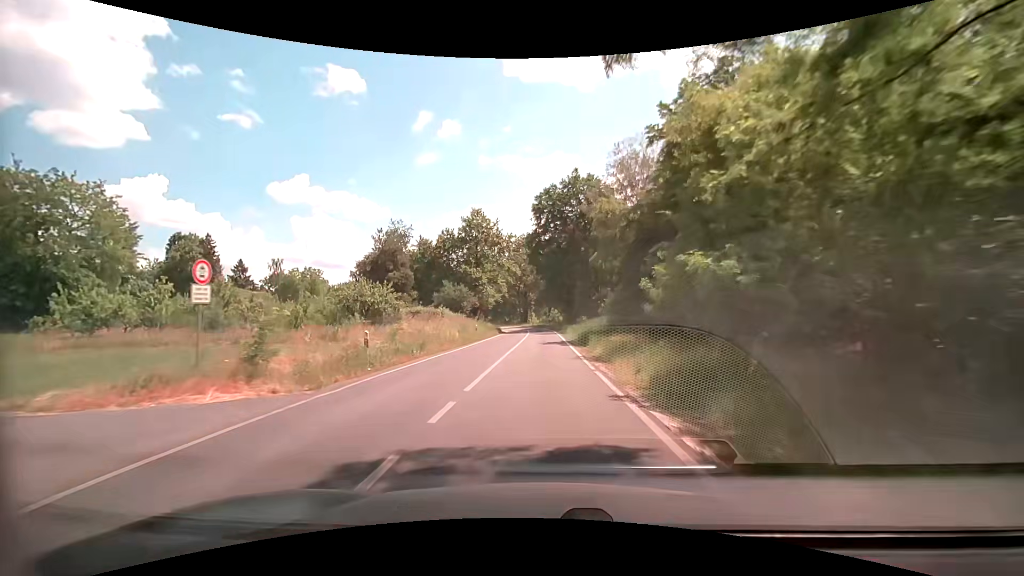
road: secondary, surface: asphalt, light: Day
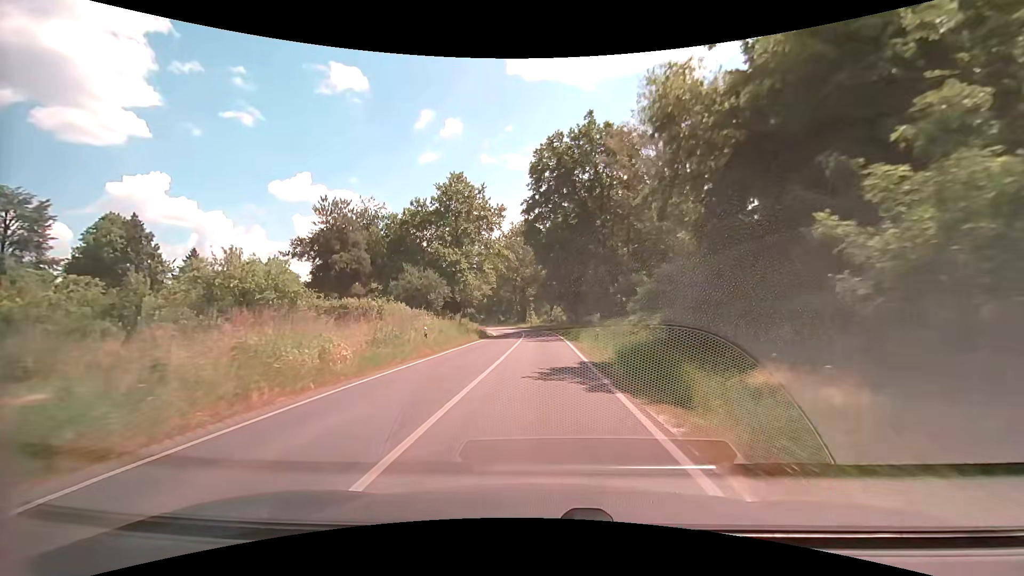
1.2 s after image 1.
(+0.2, +17.3) m; 0°
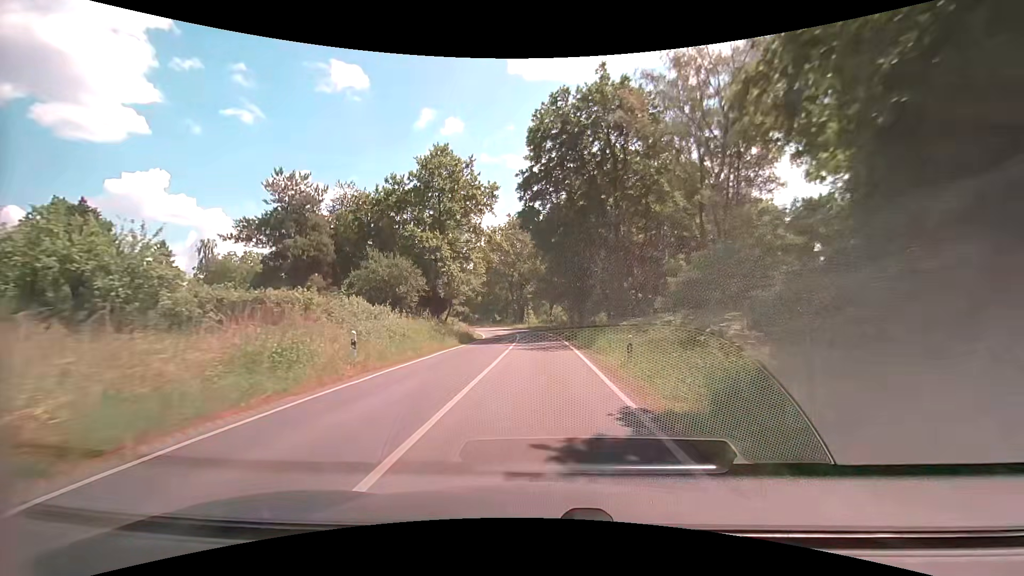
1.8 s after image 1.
(0.0, +8.6) m; 0°
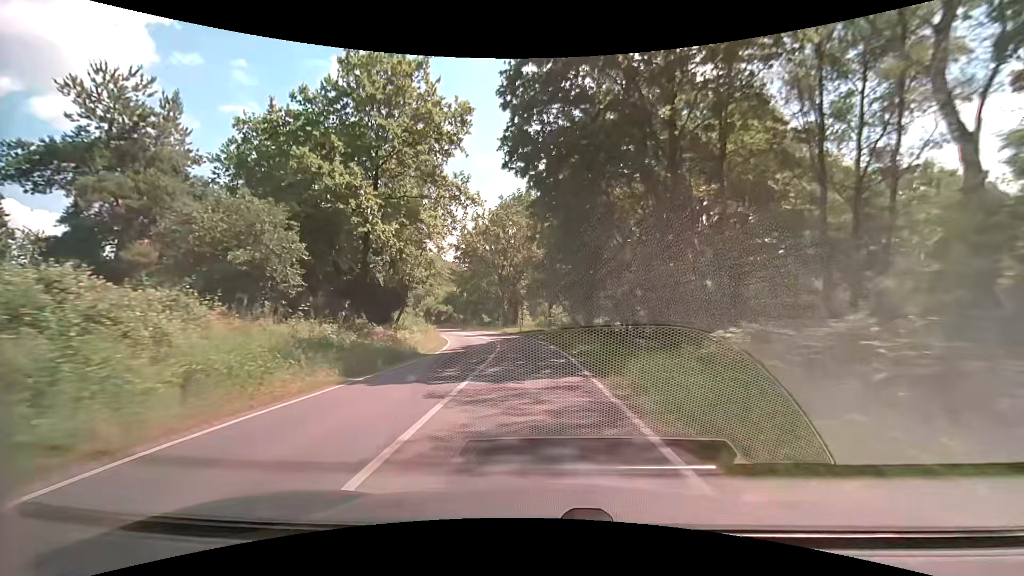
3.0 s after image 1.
(0.0, +17.2) m; 0°
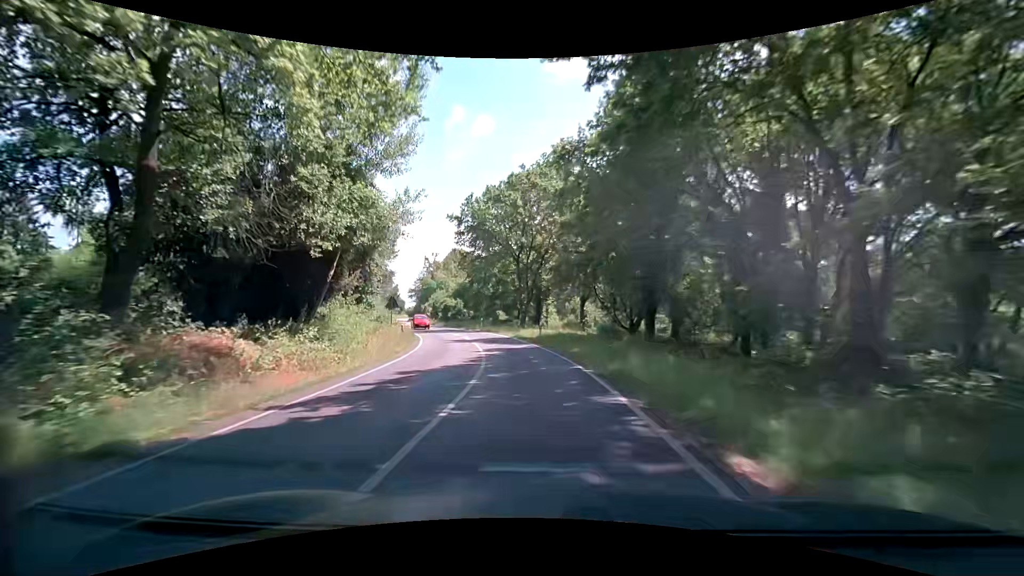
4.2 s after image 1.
(-0.3, +17.1) m; -3°
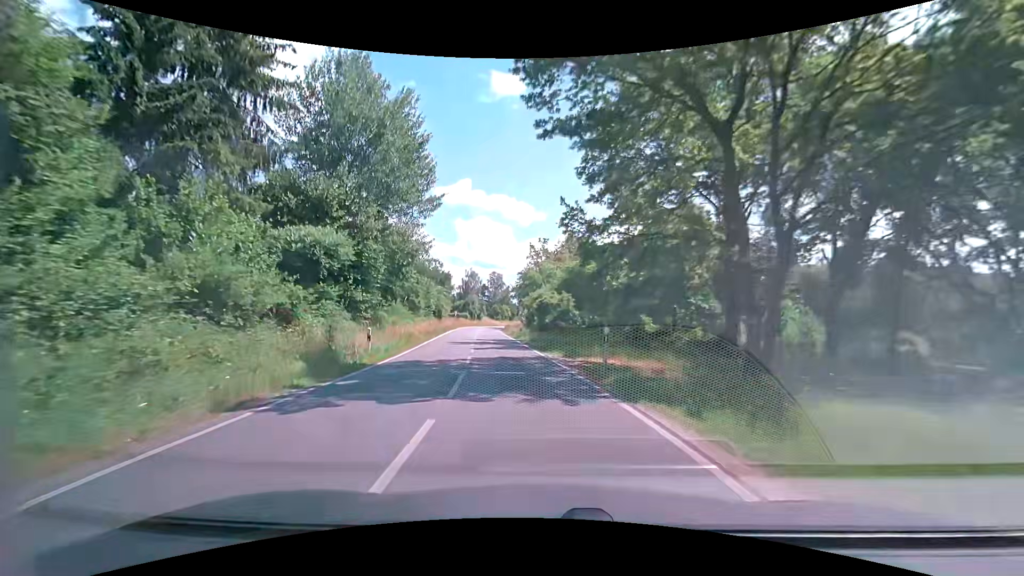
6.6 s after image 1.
(-3.7, +34.1) m; -14°
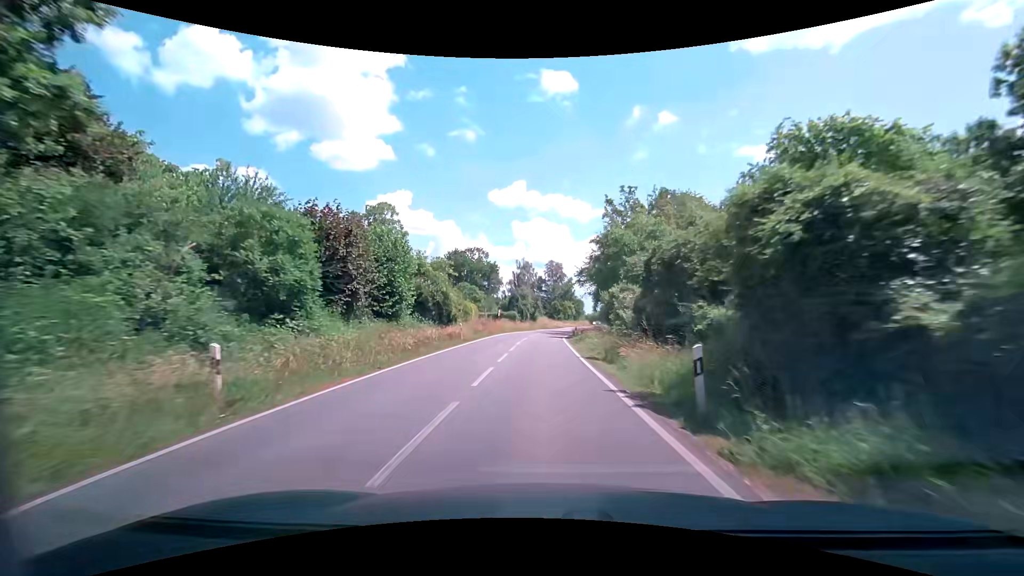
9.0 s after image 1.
(-3.2, +34.7) m; -7°
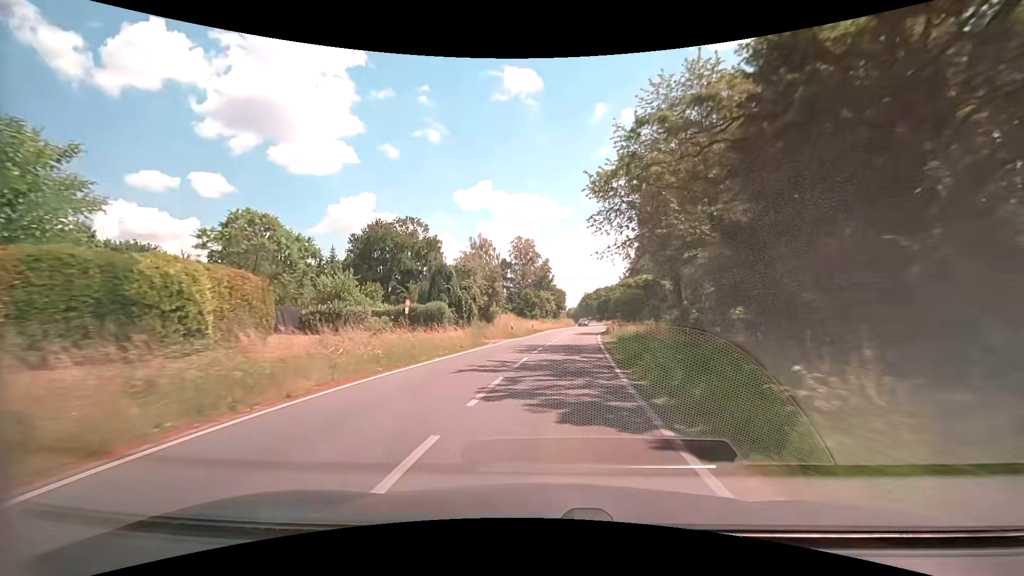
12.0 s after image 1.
(-0.1, +44.6) m; +3°
(0, +10) (+1, +20) (+2, +30) (+3, +40) (+4, +50) (+5, +60) (+7, +70) (+9, +79) (+11, +89) (+12, +99) m
